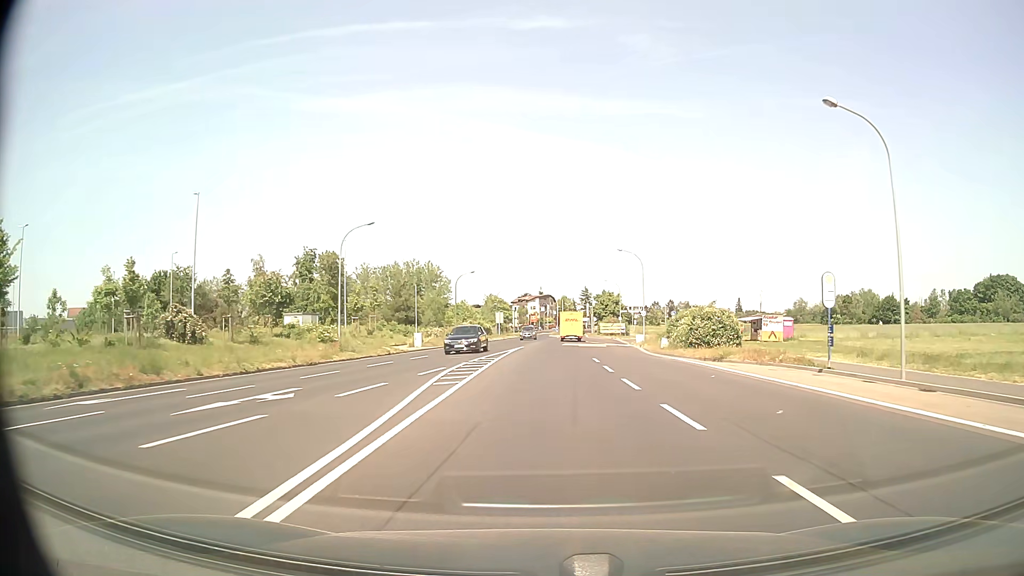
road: tertiary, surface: asphalt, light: Day
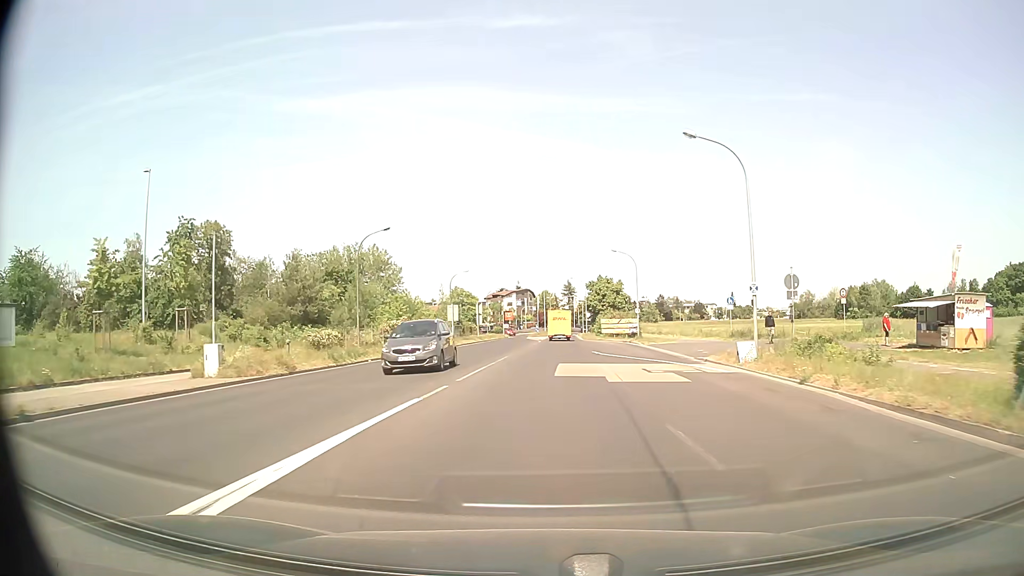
(+0.5, +32.9) m; +2°
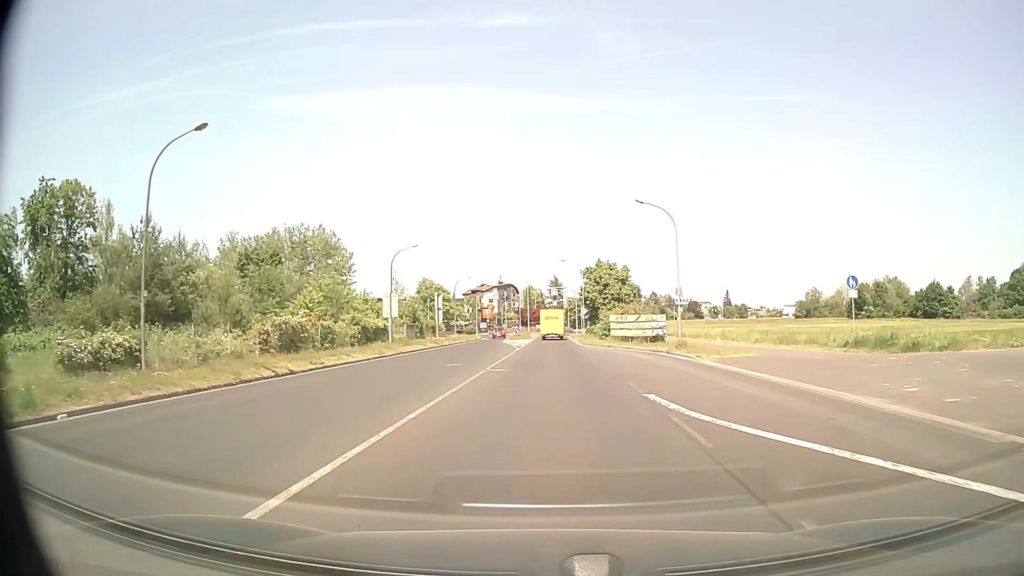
(+0.3, +22.6) m; +1°
(0, +10) (0, +20) (0, +30) (+1, +40) (+1, +50) (+1, +60) (+1, +70) (+1, +80) (+2, +90) (+4, +100) m
